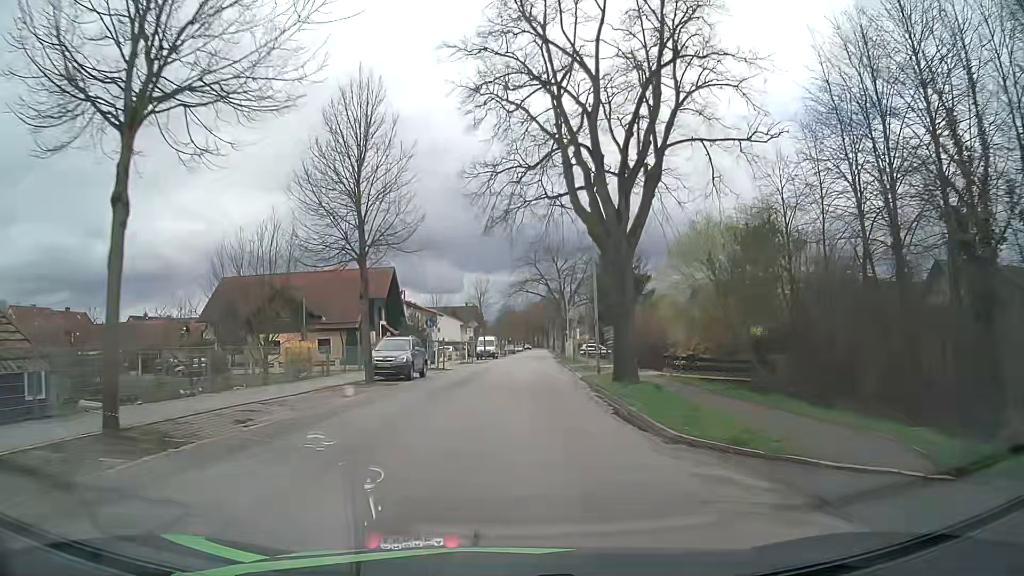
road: unclassified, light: Day
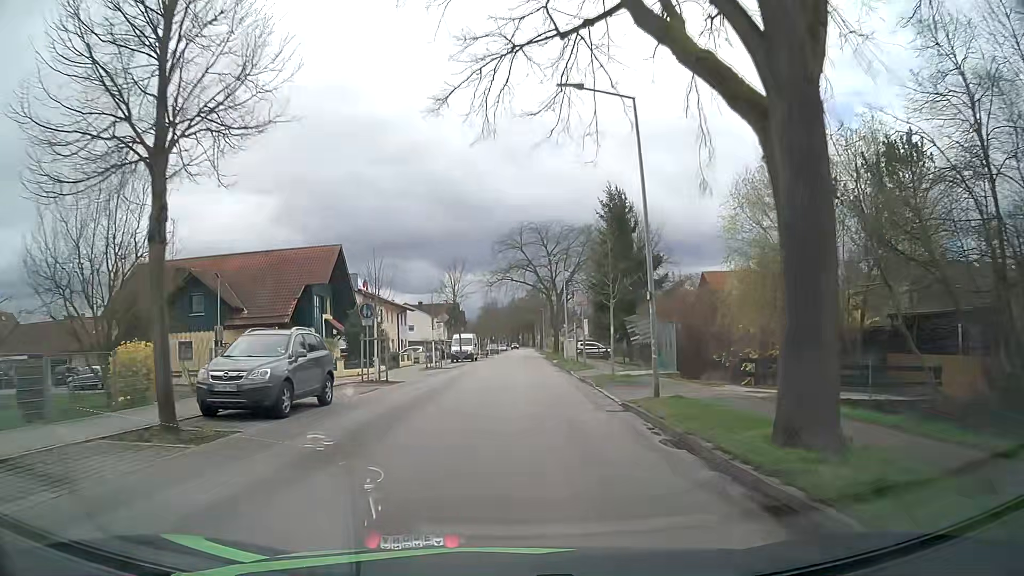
(+0.1, +13.4) m; +1°
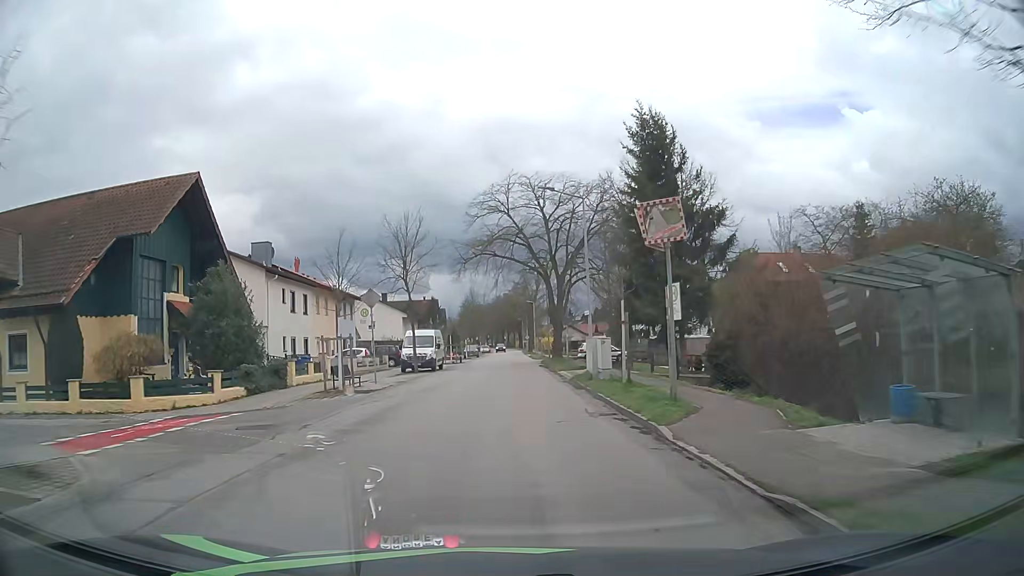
(+0.4, +20.2) m; +1°
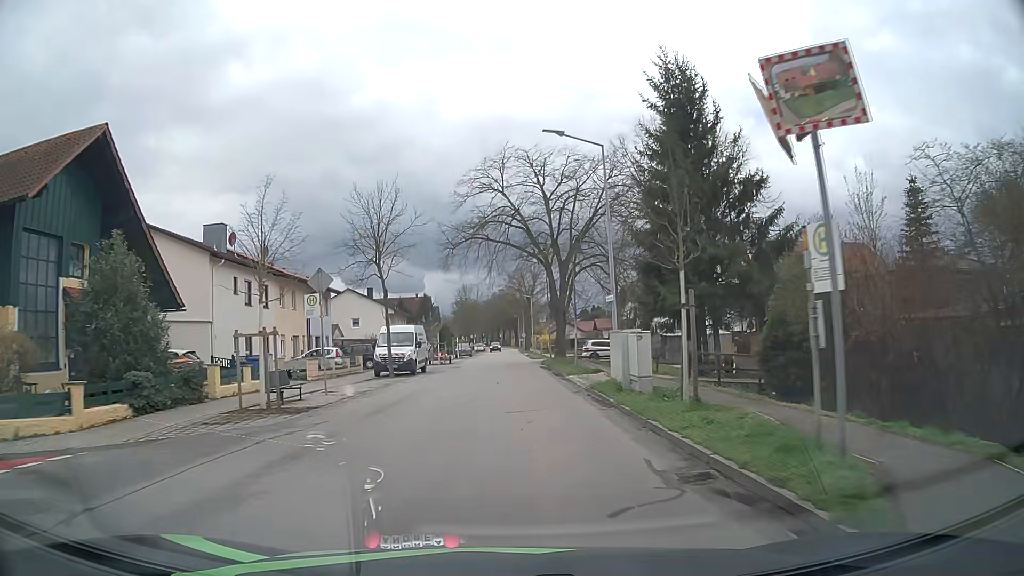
(0.0, +6.8) m; +1°
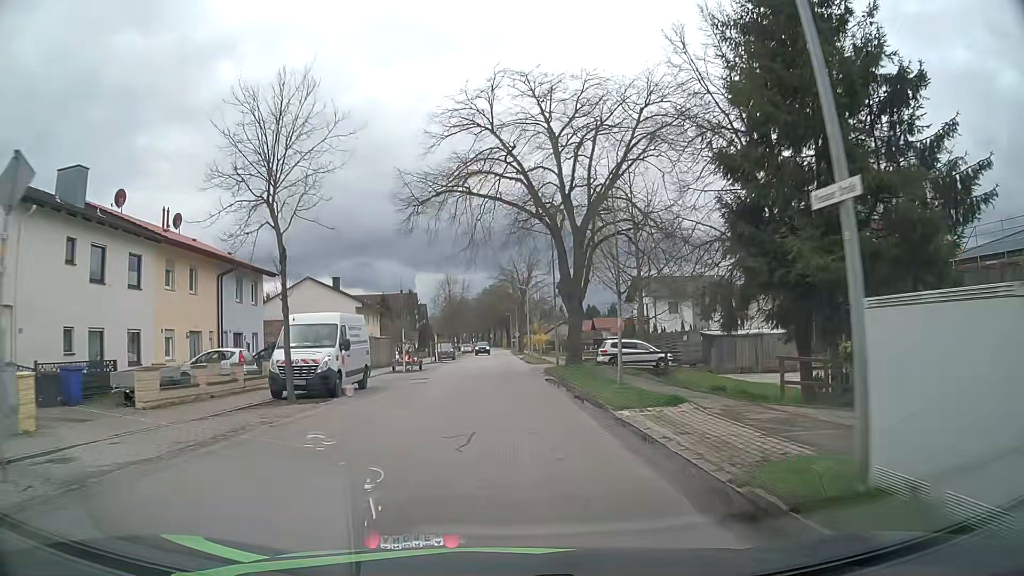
(0.0, +13.6) m; +1°
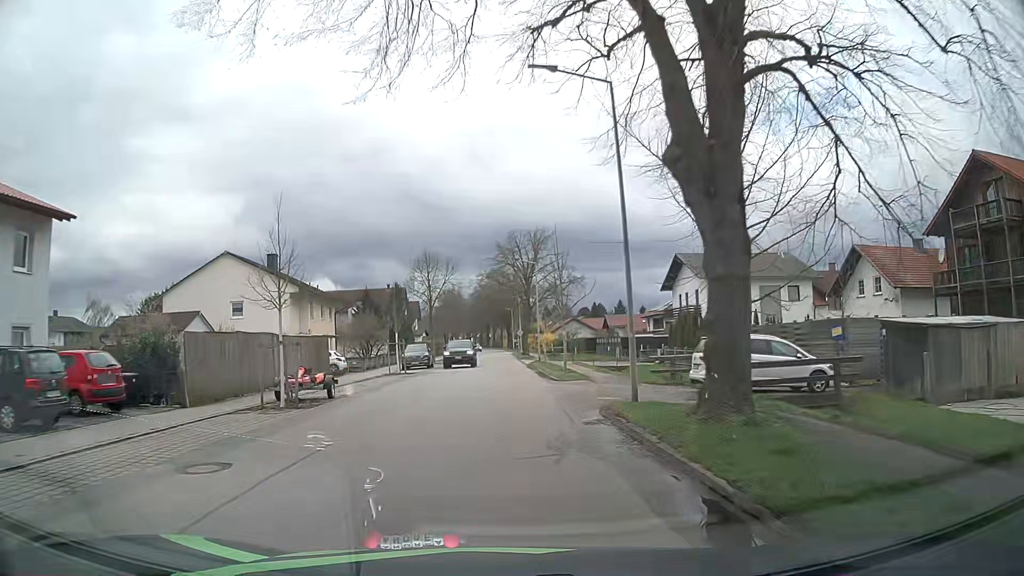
(0.0, +20.6) m; -1°
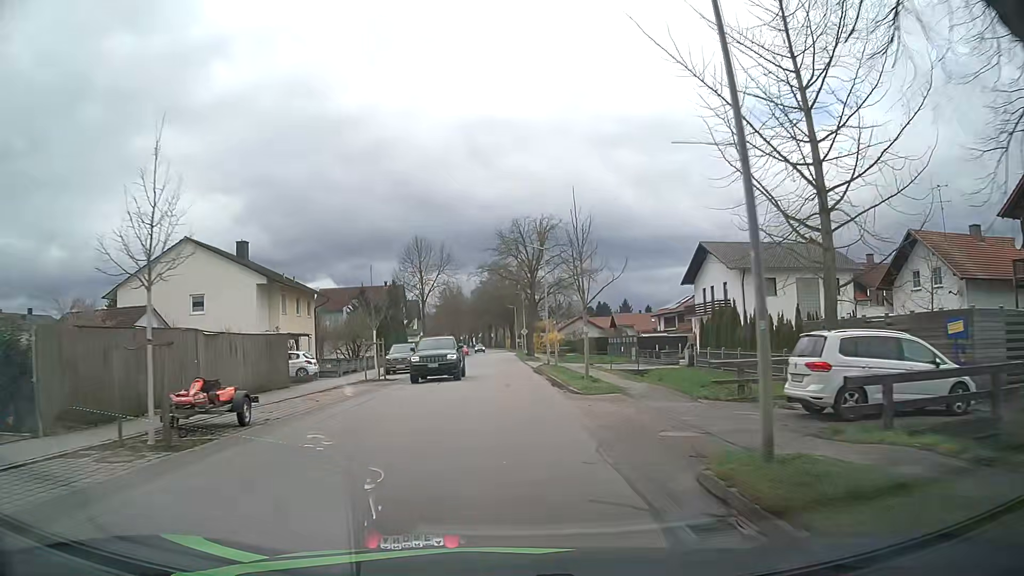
(0.0, +6.9) m; 0°
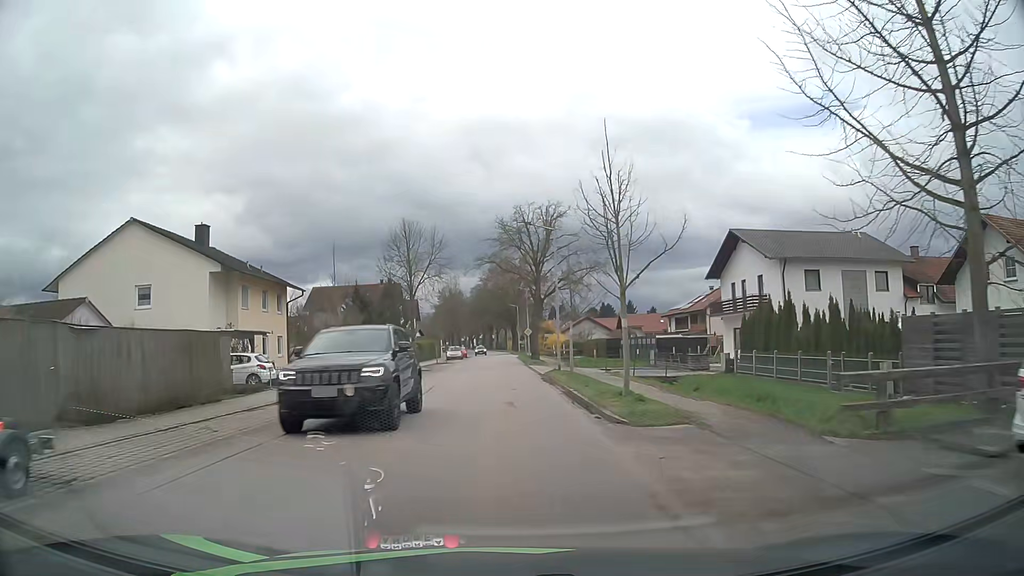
(0.0, +7.0) m; 0°
(0, +10) (0, +20) (0, +30) (0, +40) (0, +50) (0, +60) (0, +70) (0, +80) (0, +90) (0, +100) m
